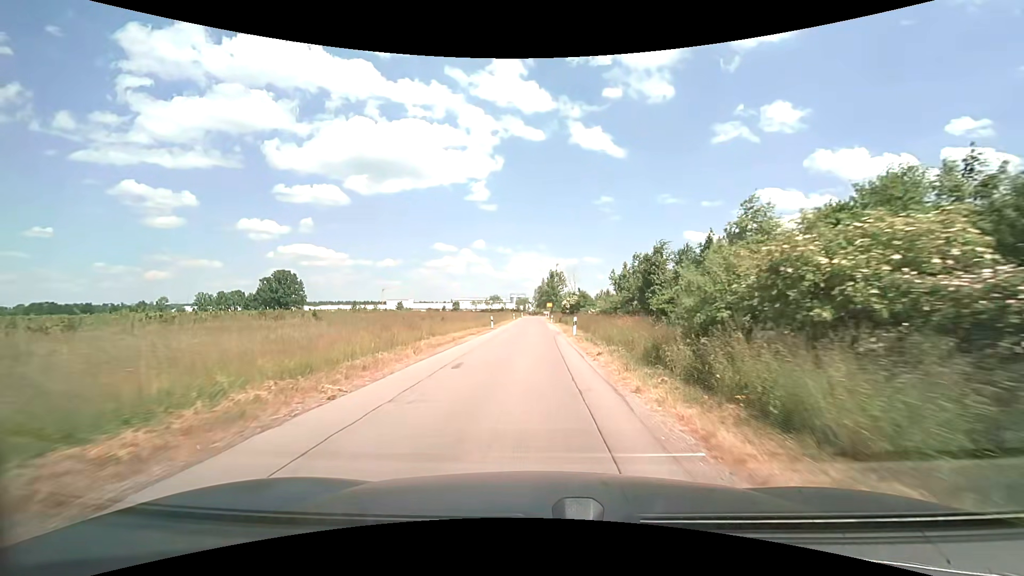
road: unclassified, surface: asphalt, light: Day
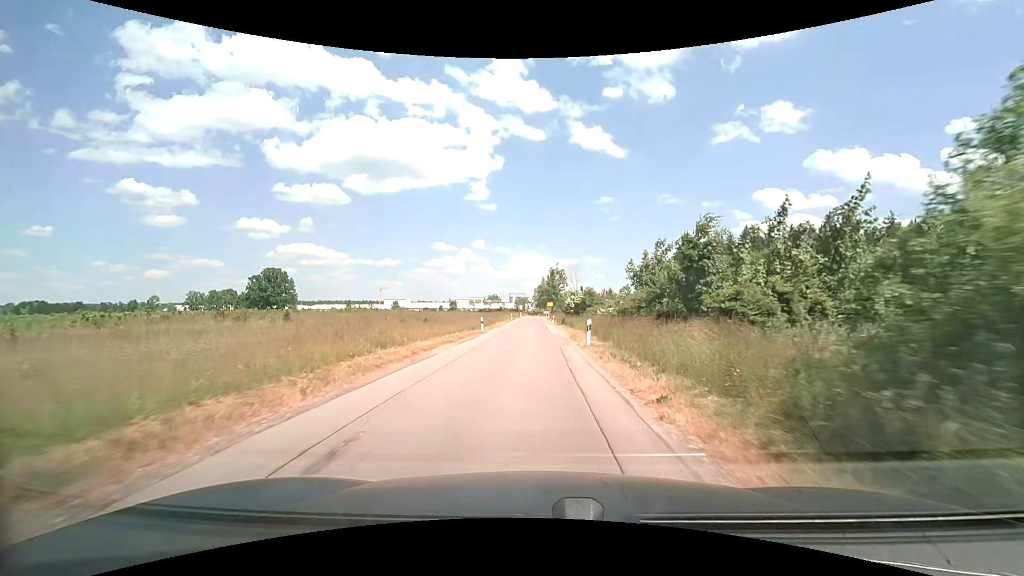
(0.0, +7.4) m; 0°
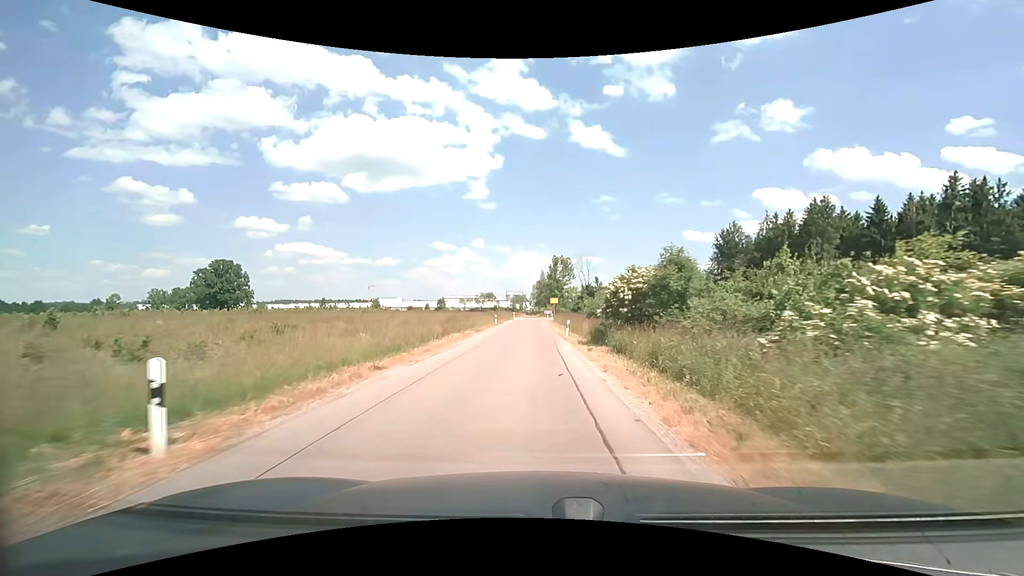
(0.0, +30.1) m; 0°
(0, +10) (0, +20) (0, +30) (0, +40) (-1, +50) (-1, +60) (-1, +70) (0, +80) (+2, +90) (+6, +99) m
